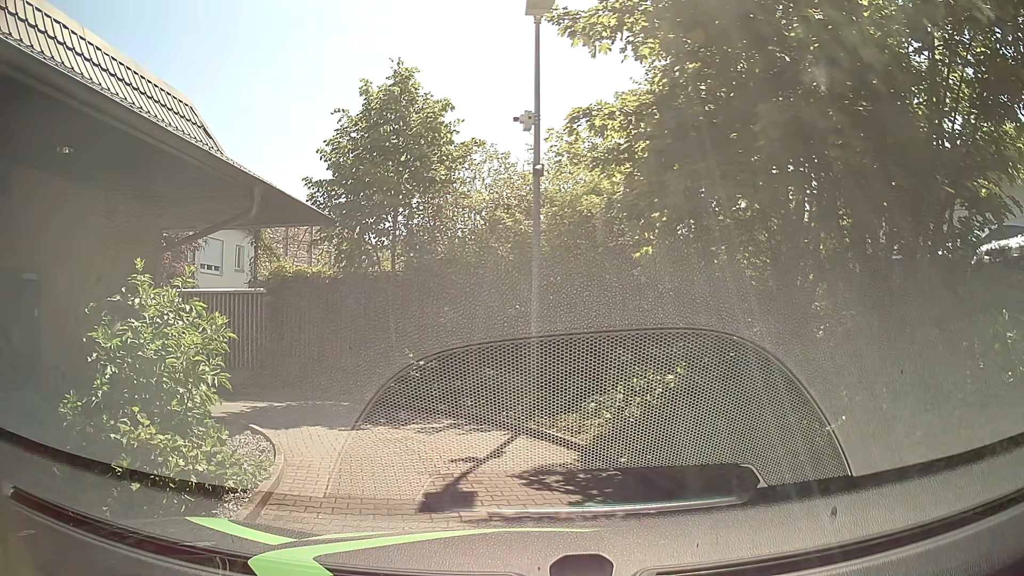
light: Day
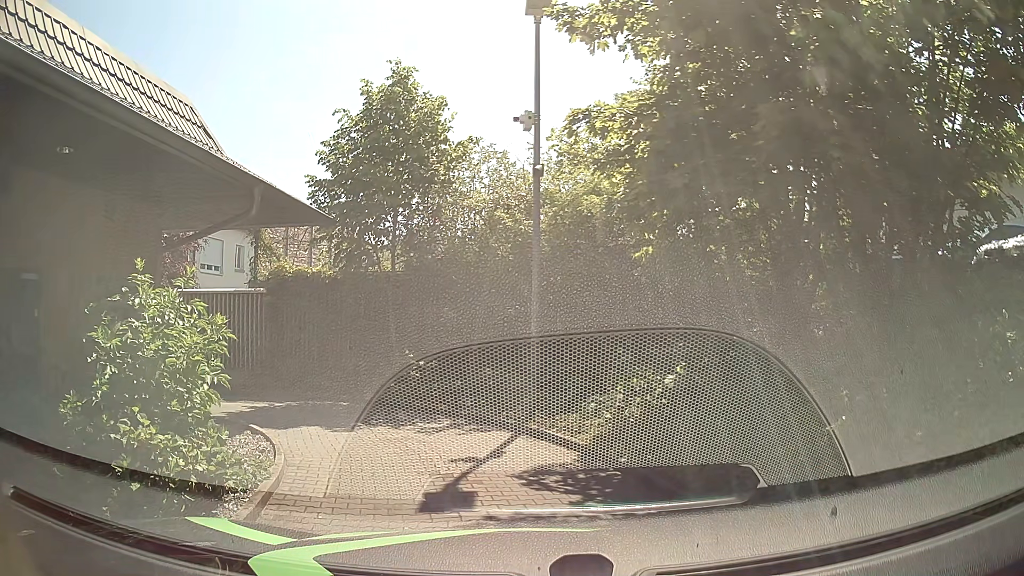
(0.0, 0.0) m; 0°
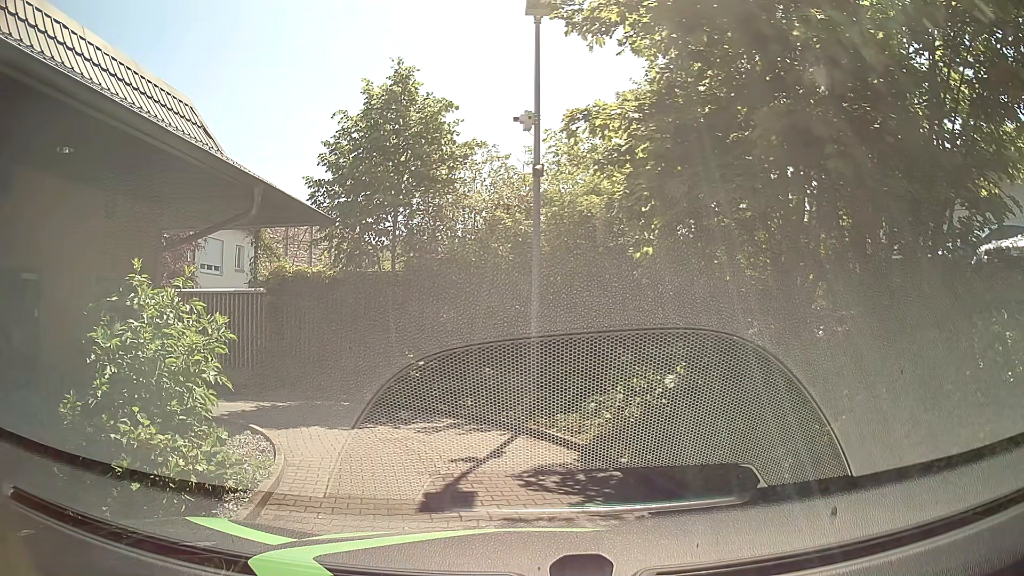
(0.0, 0.0) m; 0°
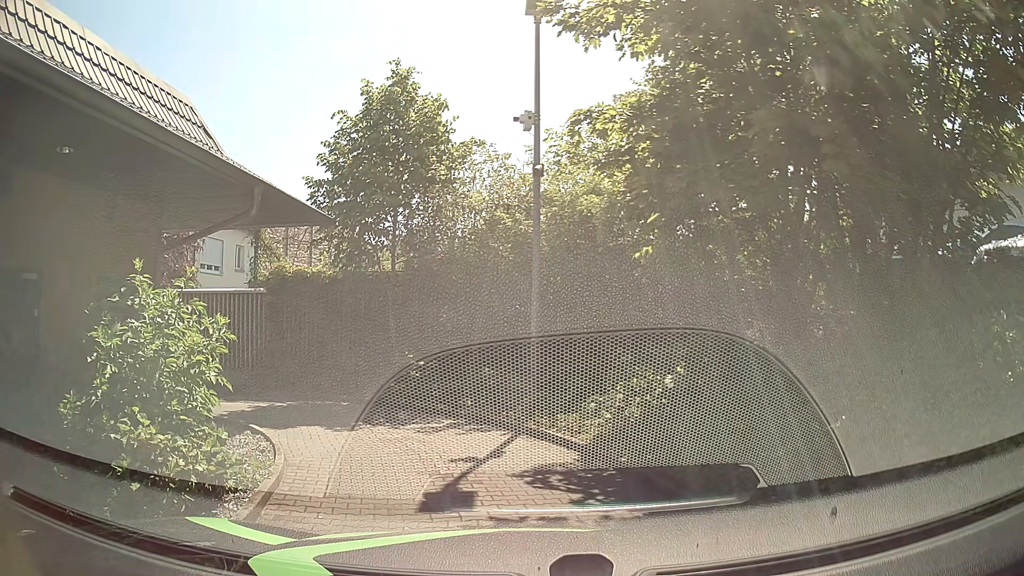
(0.0, 0.0) m; 0°
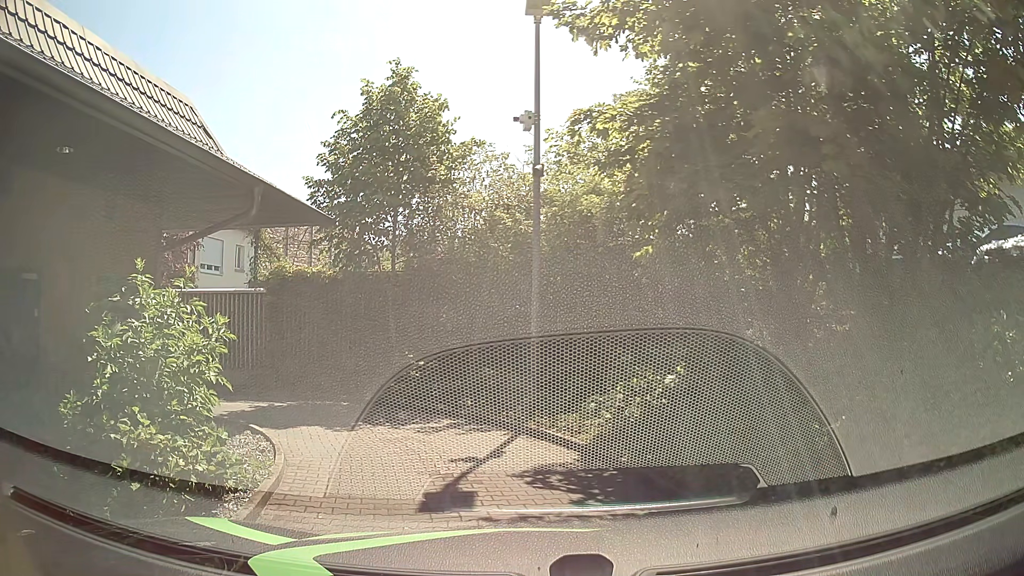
(0.0, 0.0) m; 0°
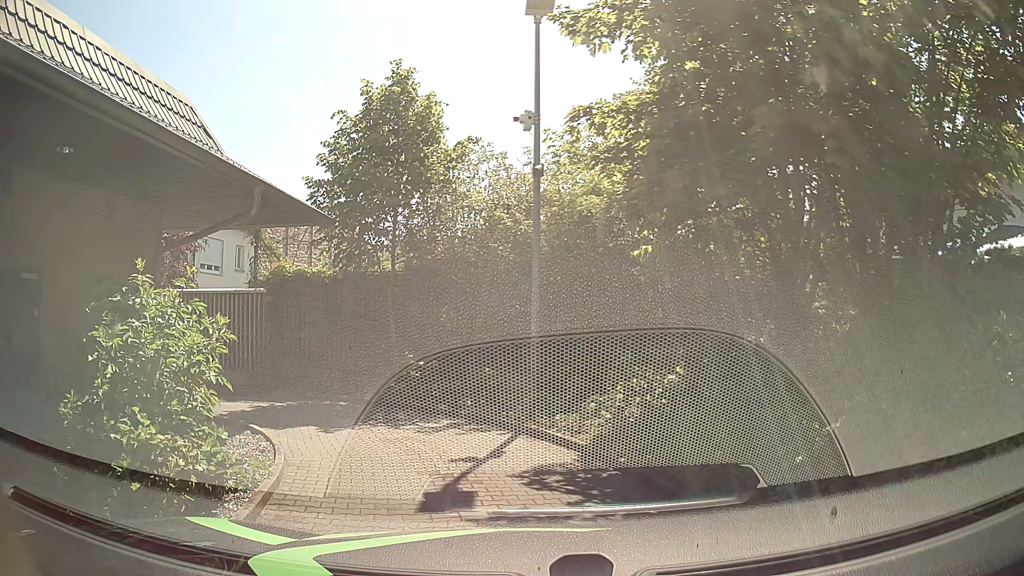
(0.0, 0.0) m; 0°
